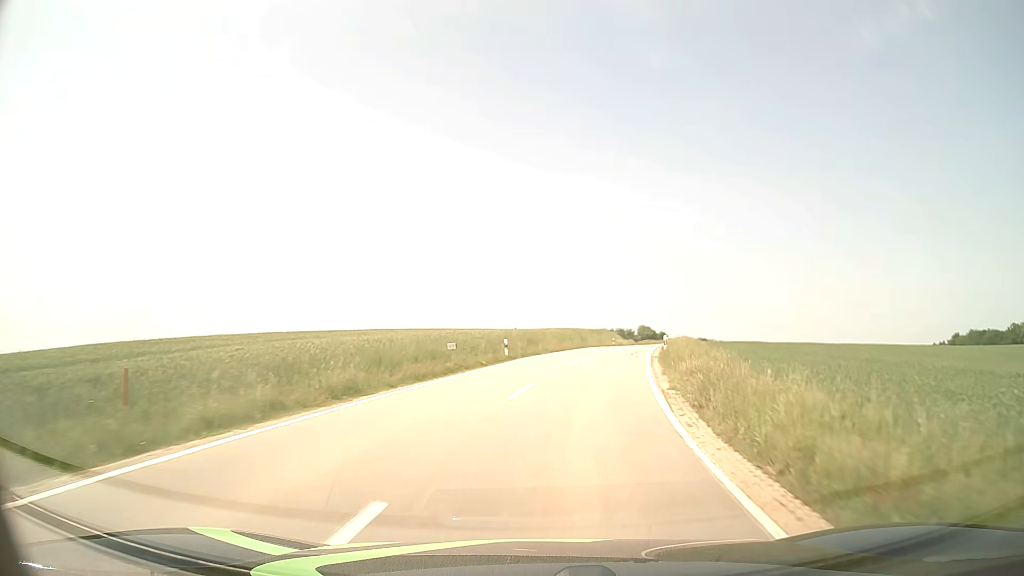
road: tertiary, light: Day
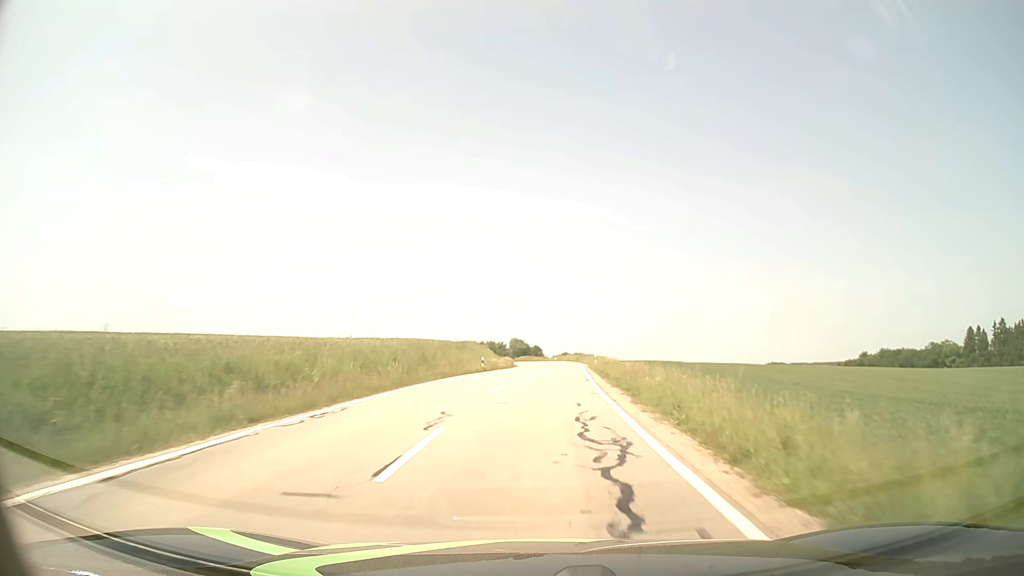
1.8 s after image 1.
(+3.5, +31.0) m; +11°
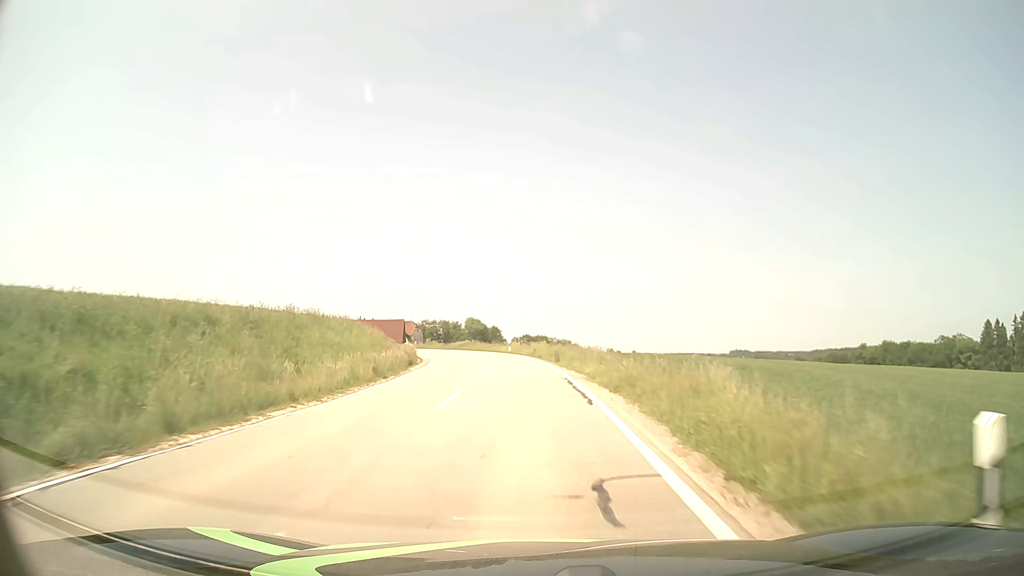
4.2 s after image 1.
(+1.8, +42.7) m; +3°
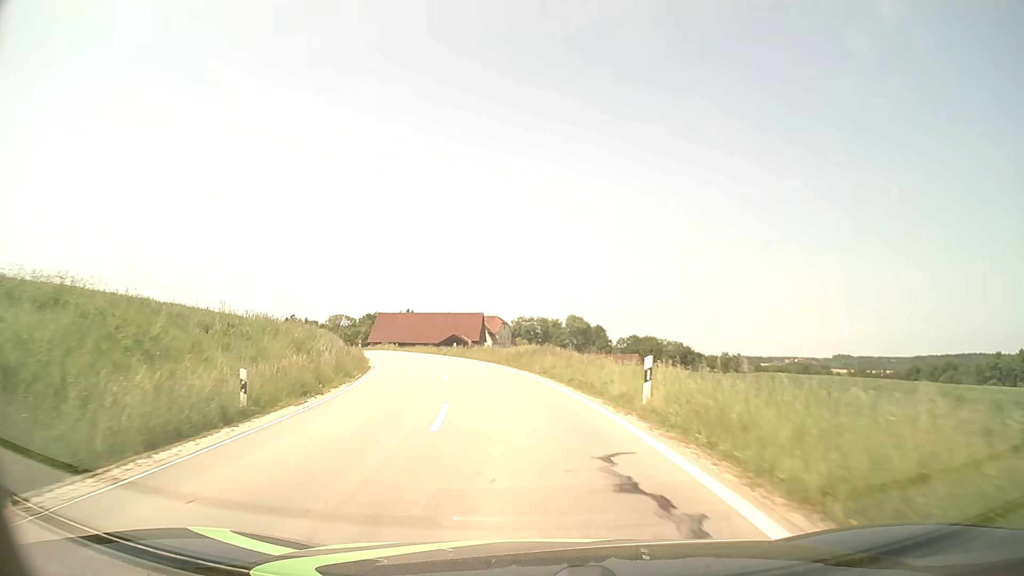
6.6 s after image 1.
(-1.7, +39.5) m; -8°
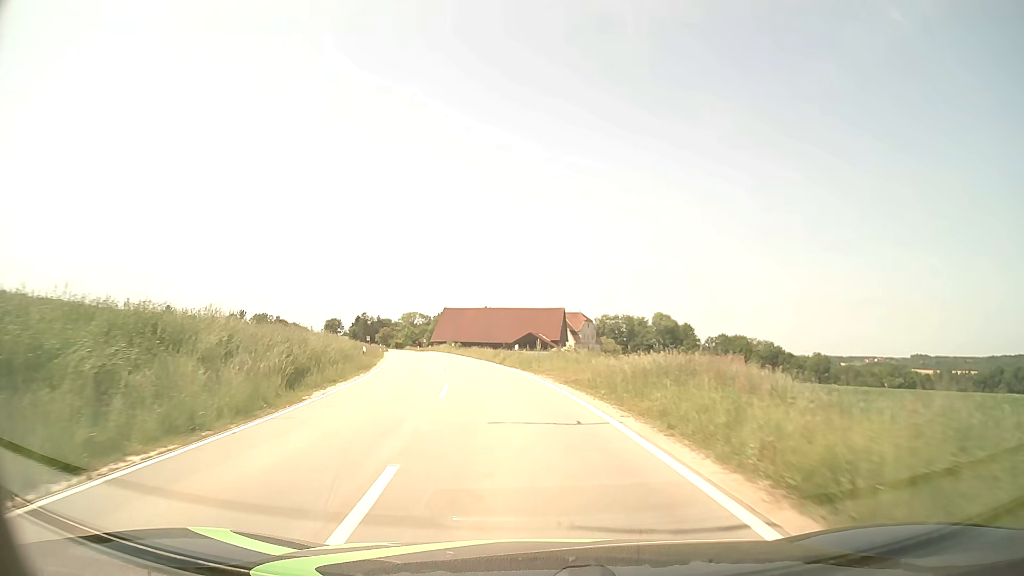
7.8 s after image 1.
(-1.2, +19.1) m; -7°
(0, +10) (-1, +20) (-2, +30) (-4, +40) (-6, +49) (-9, +59) (-11, +69) (-13, +79) (-15, +88) (-17, +98) m
